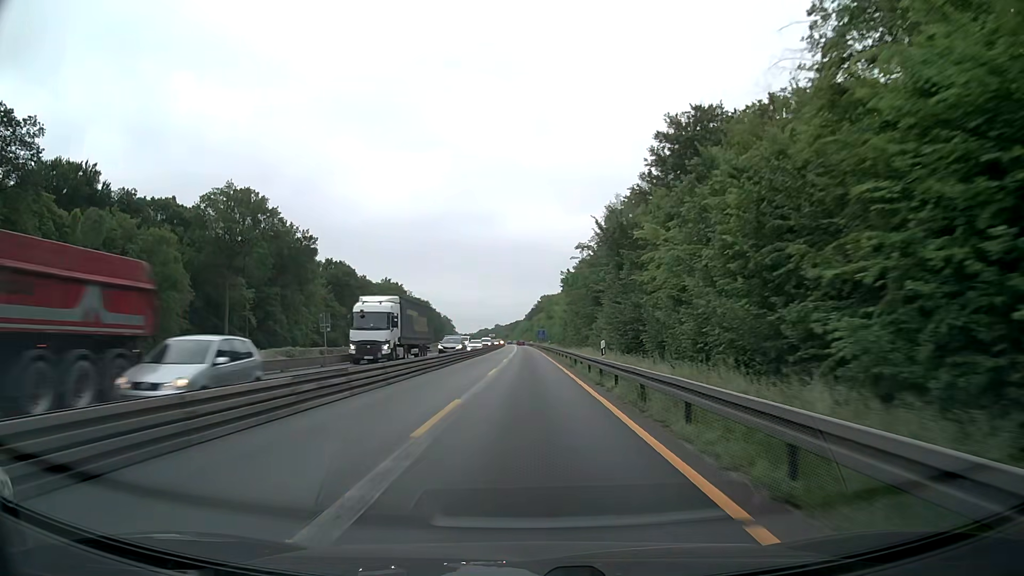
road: motorway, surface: asphalt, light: Day
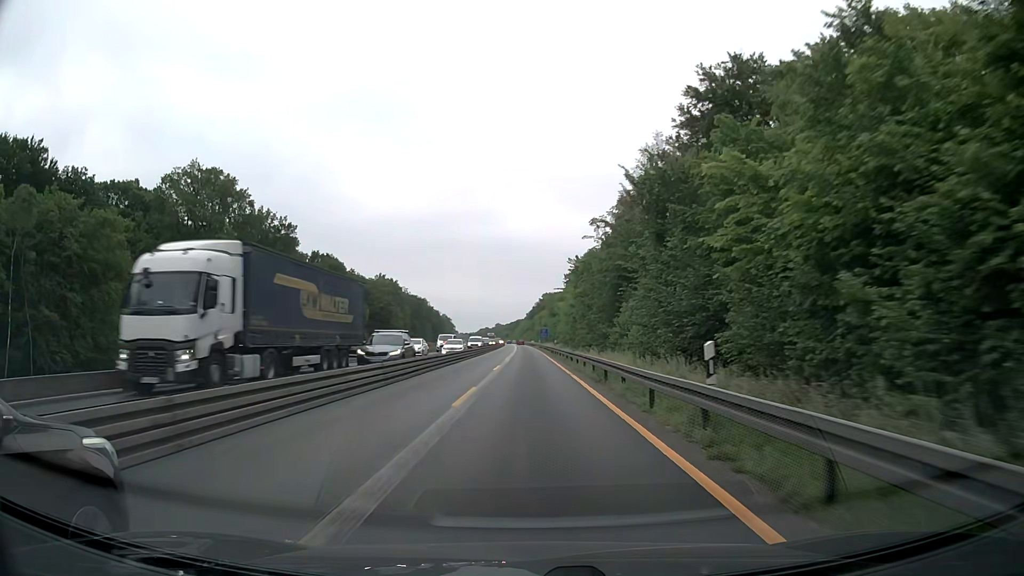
(0.0, +12.9) m; 0°
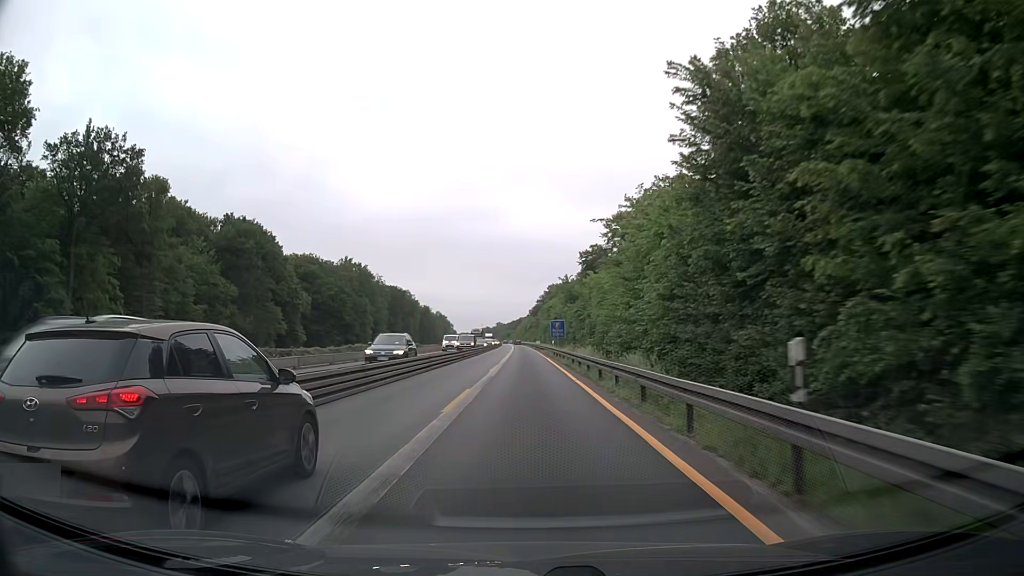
(0.0, +51.6) m; 0°
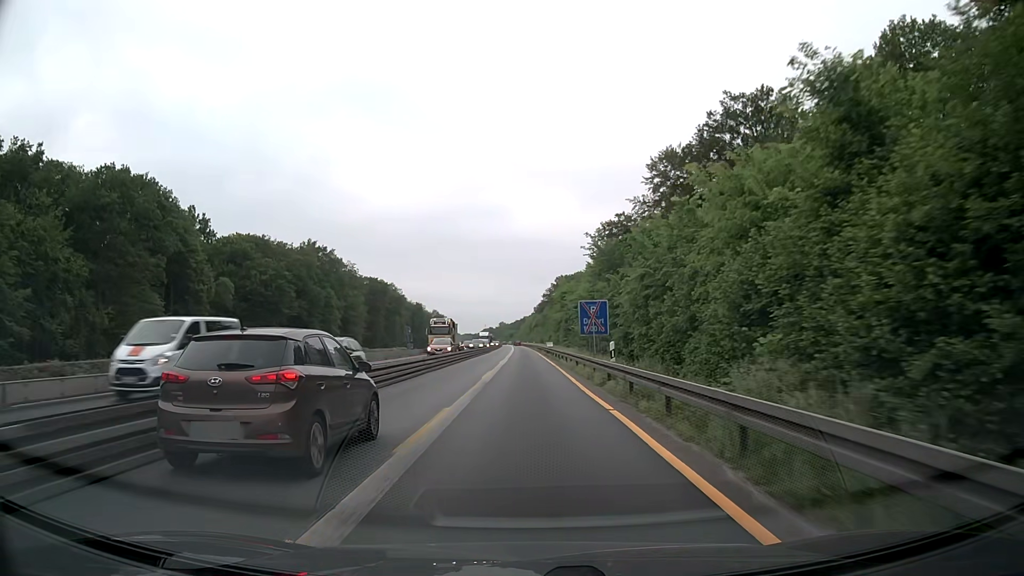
(-0.1, +38.7) m; 0°
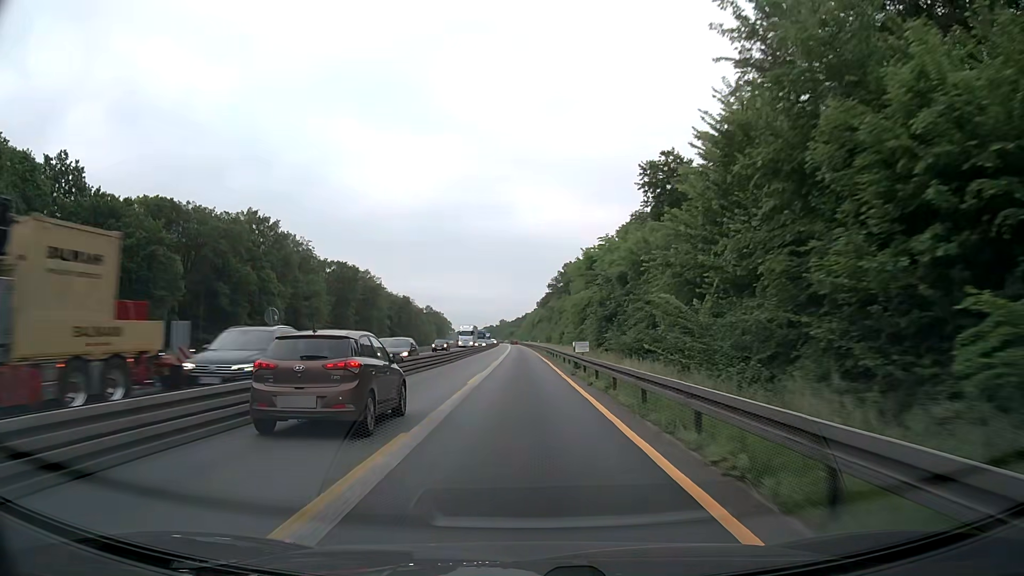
(0.0, +38.7) m; 0°
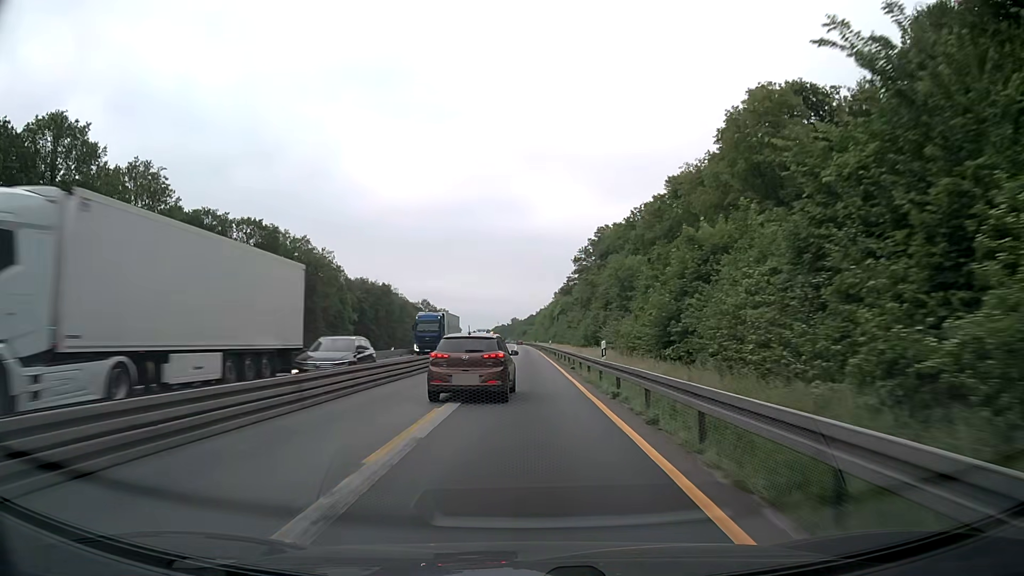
(-0.4, +64.4) m; -1°
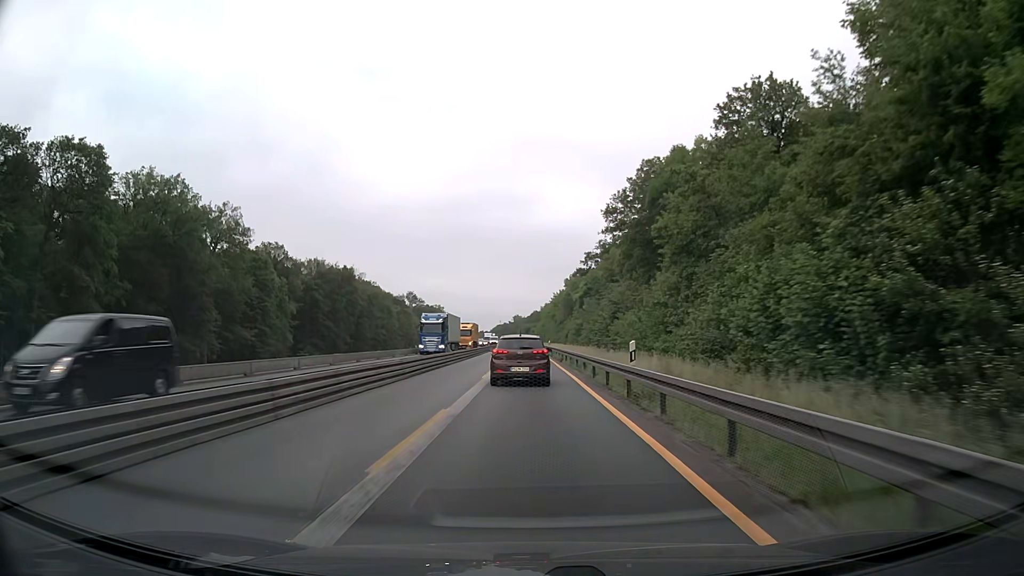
(0.0, +51.5) m; 0°
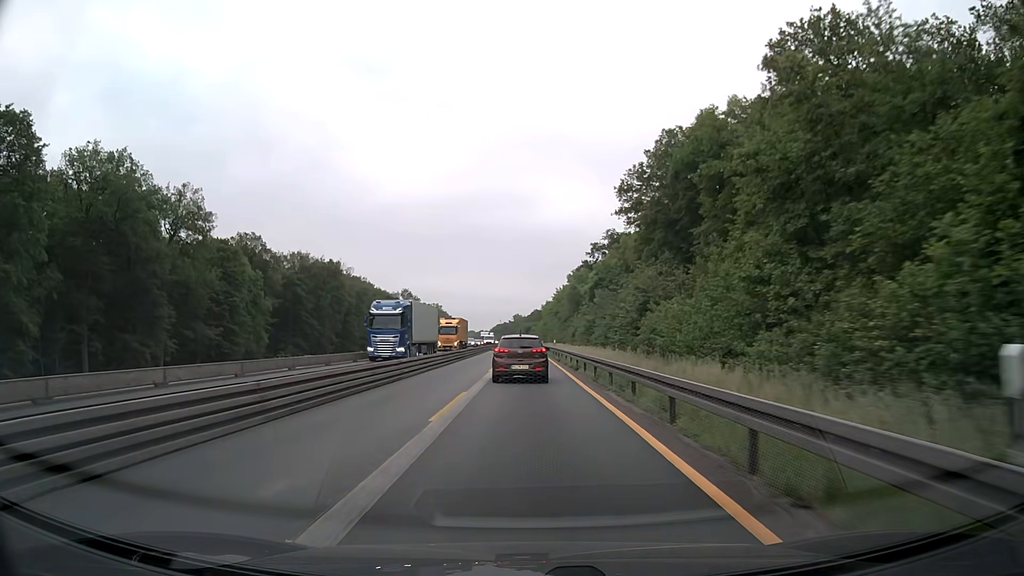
(0.0, +12.9) m; 0°
(0, +10) (0, +20) (0, +30) (0, +40) (0, +50) (0, +60) (0, +70) (0, +80) (0, +90) (-1, +100) m
